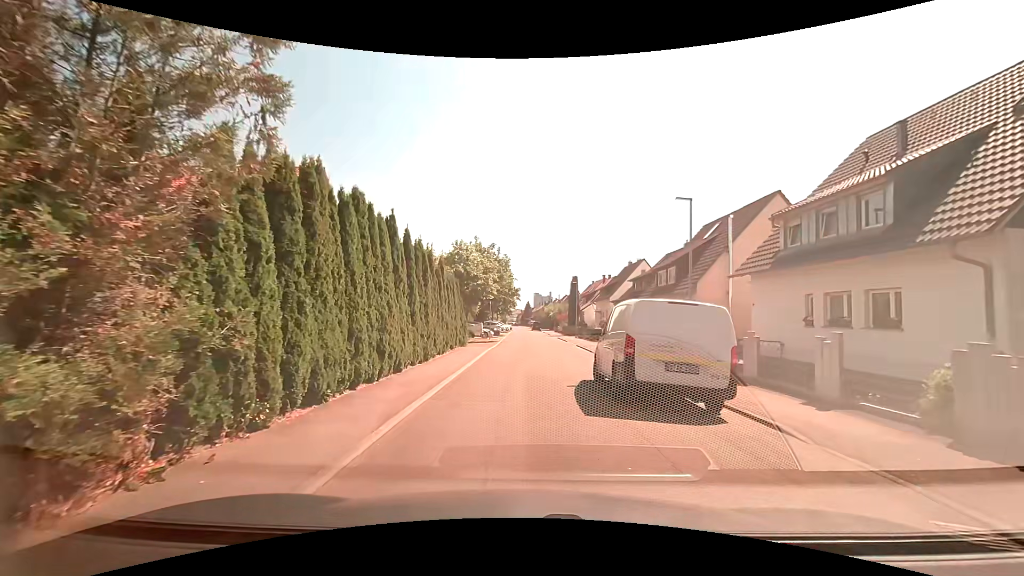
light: Day
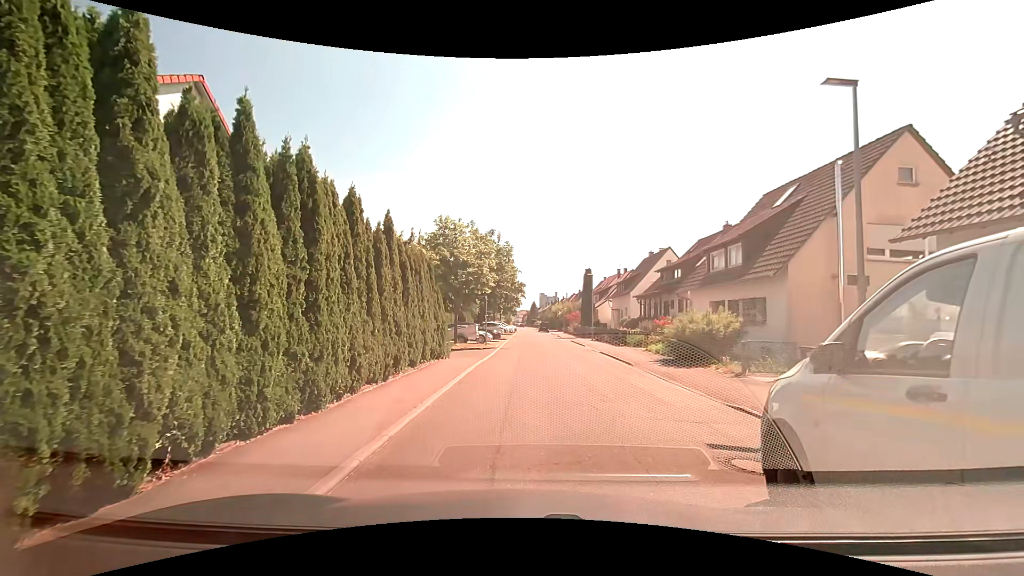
(+0.1, +8.5) m; +1°
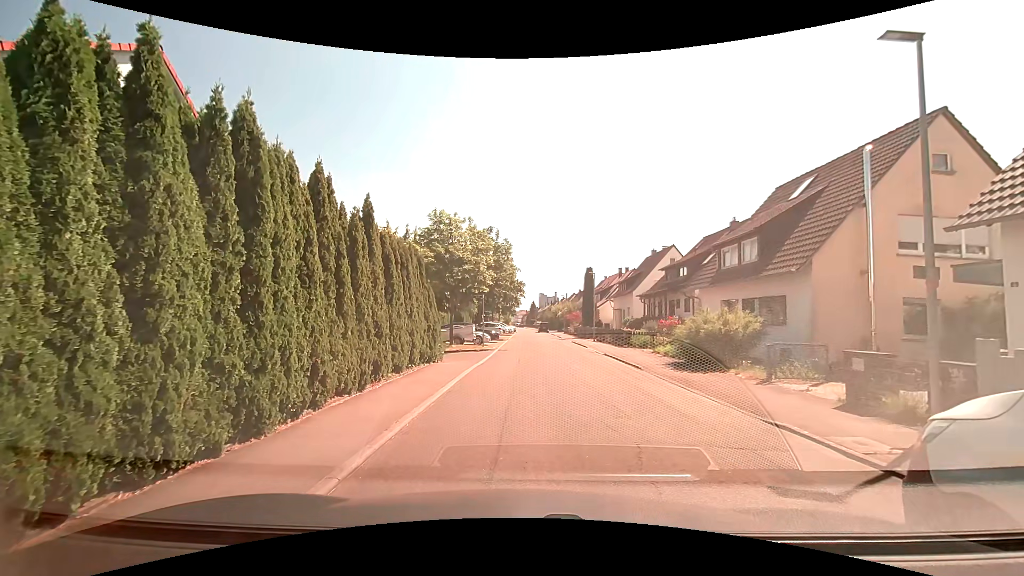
(0.0, +1.5) m; +1°
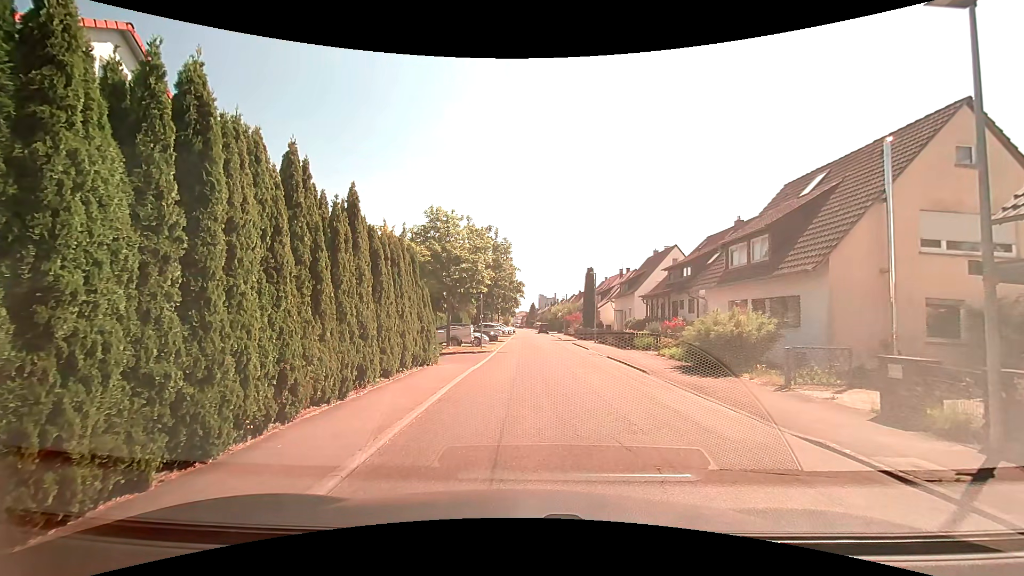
(0.0, +0.9) m; 0°
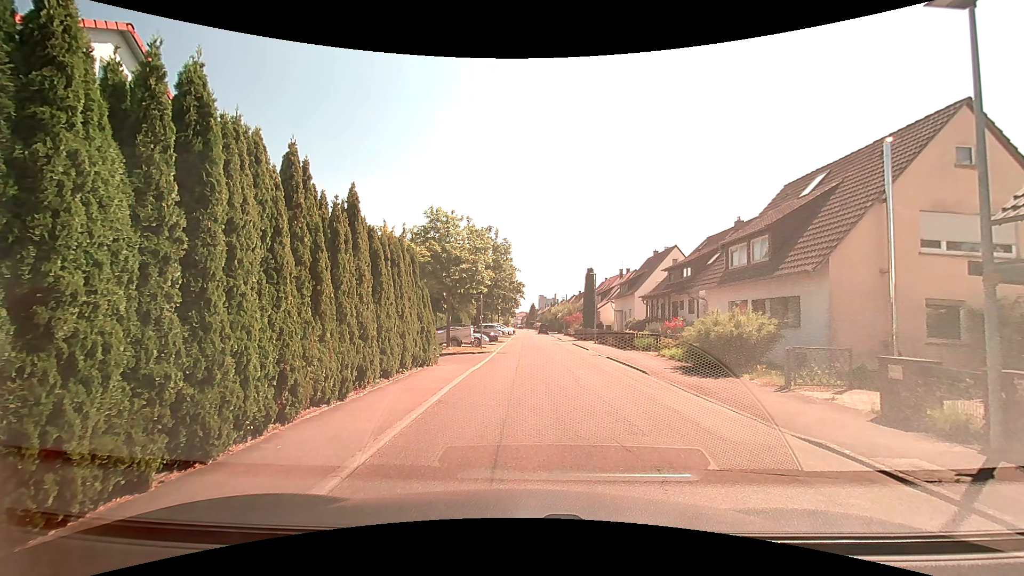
(0.0, +0.1) m; 0°
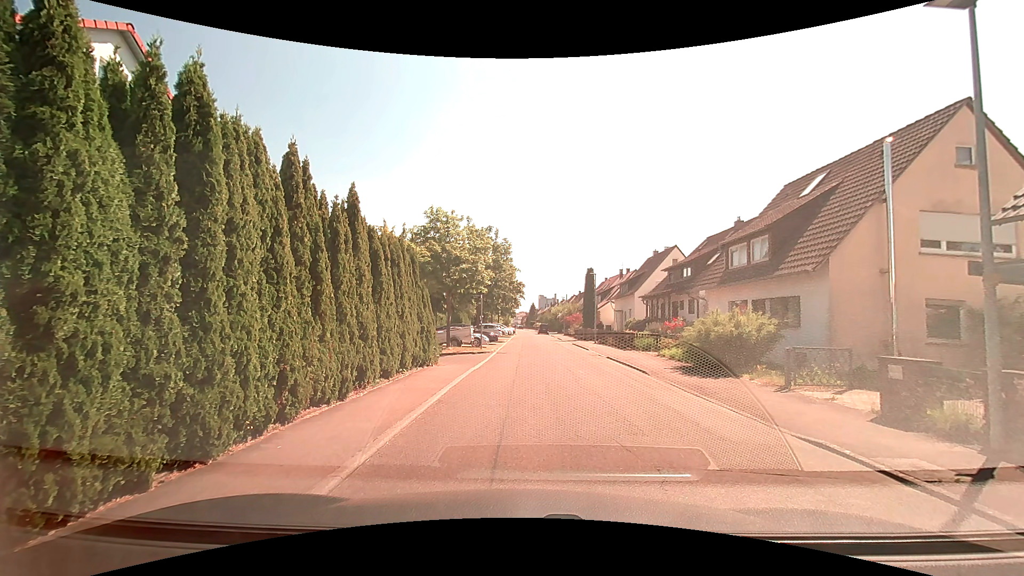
(0.0, 0.0) m; 0°
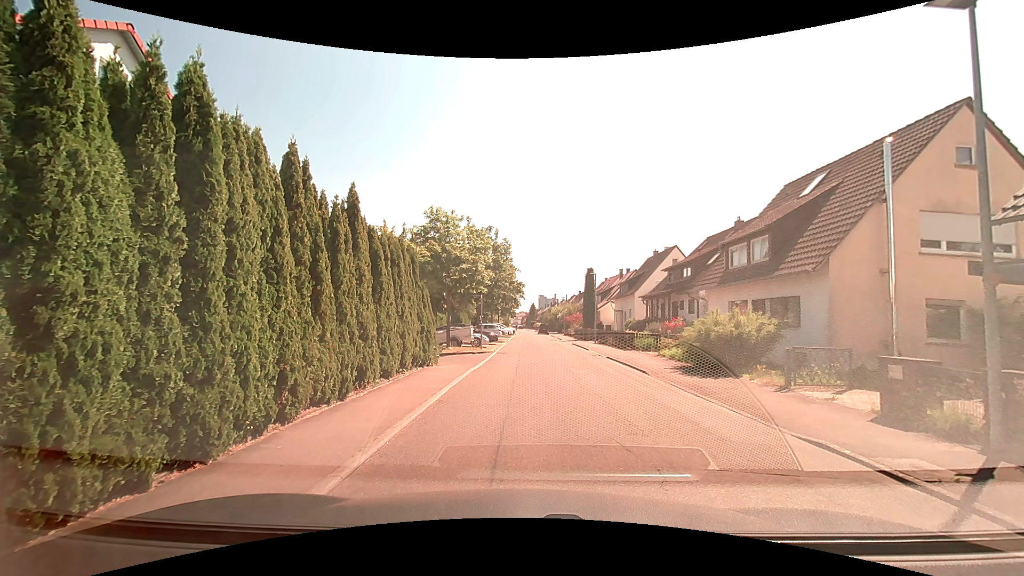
(0.0, 0.0) m; 0°
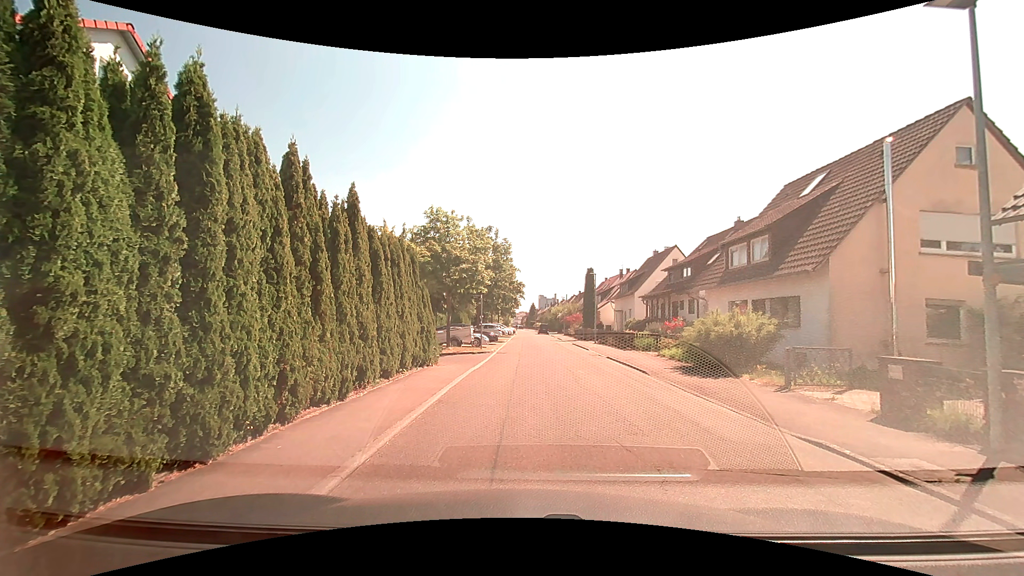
(0.0, 0.0) m; 0°
